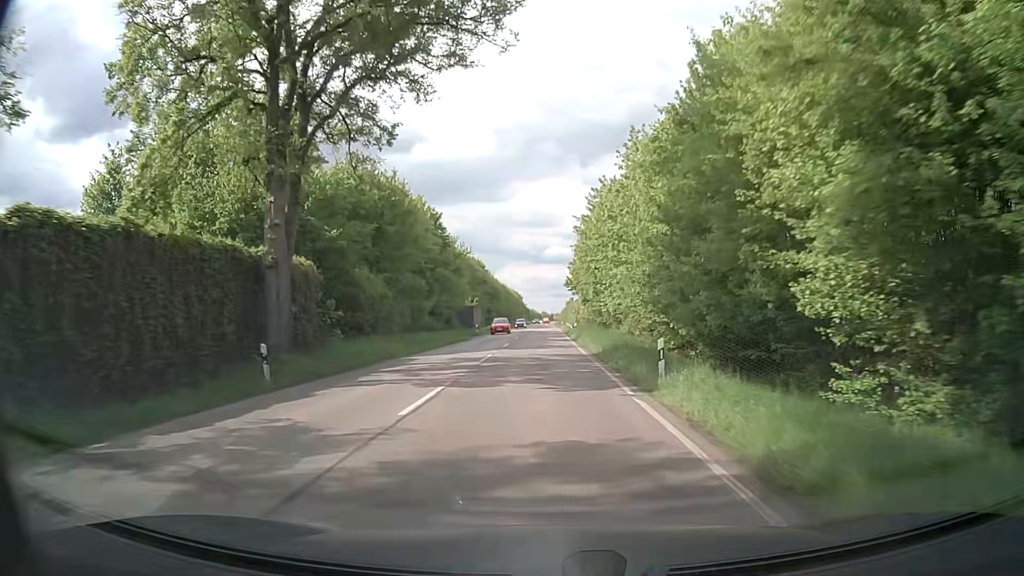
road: secondary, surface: asphalt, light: Day
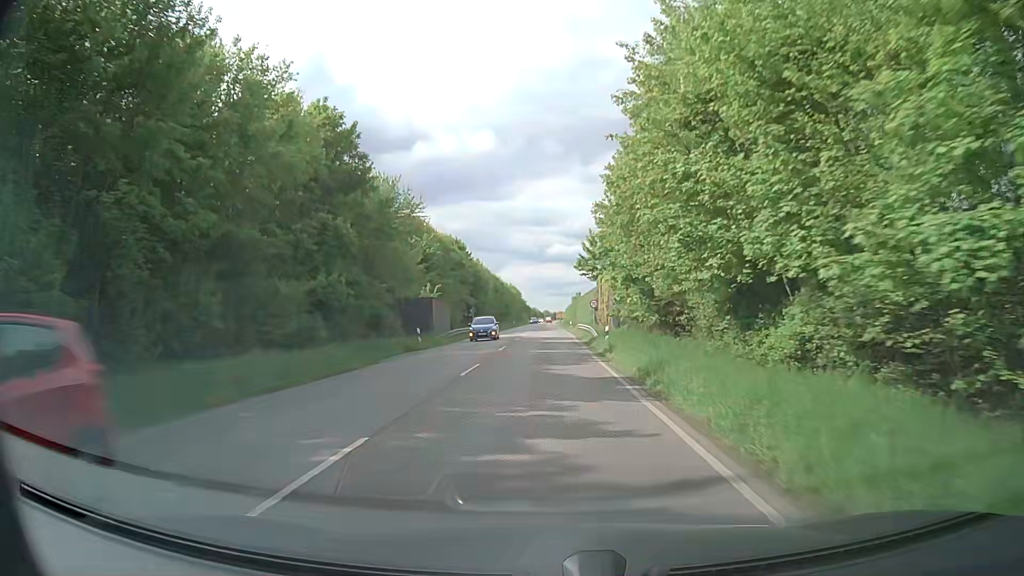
(-0.3, +29.9) m; -1°
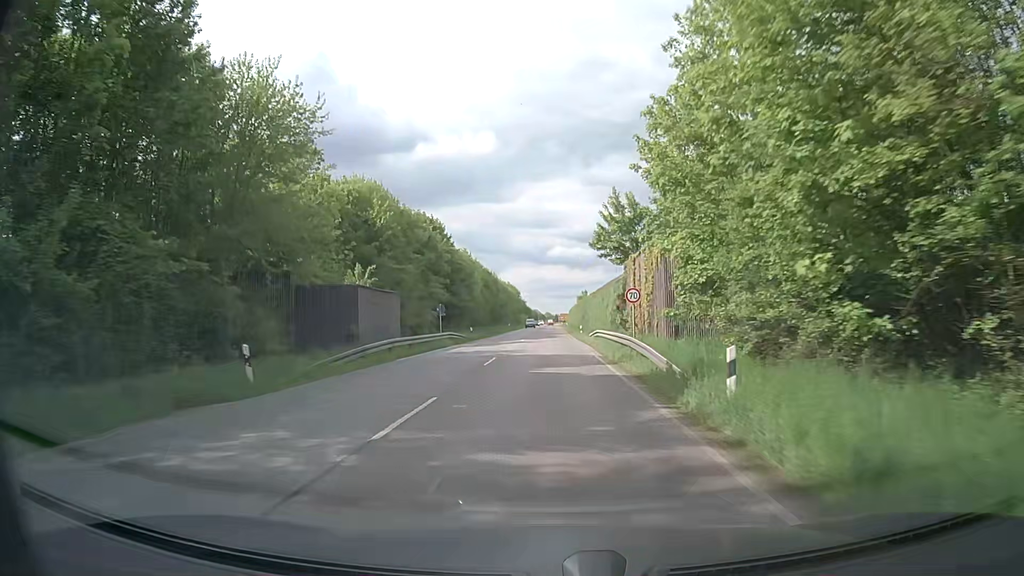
(0.0, +20.3) m; 0°
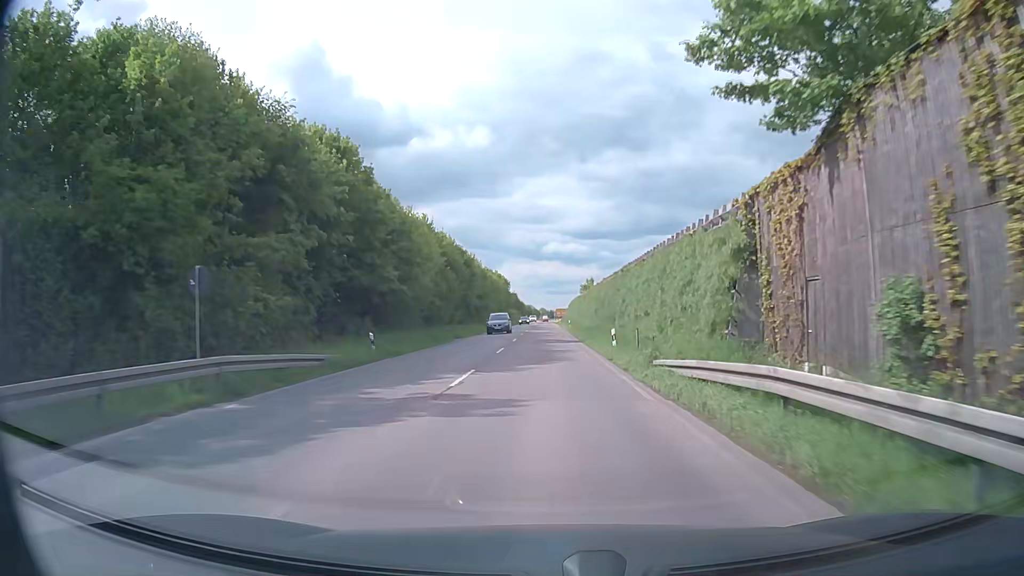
(+0.1, +30.7) m; +1°
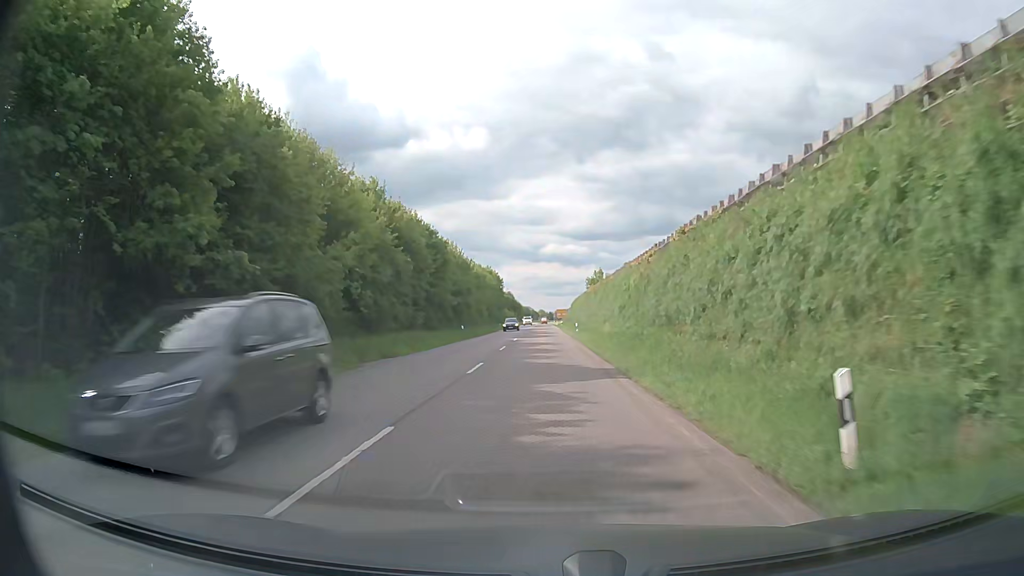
(+0.1, +20.6) m; 0°
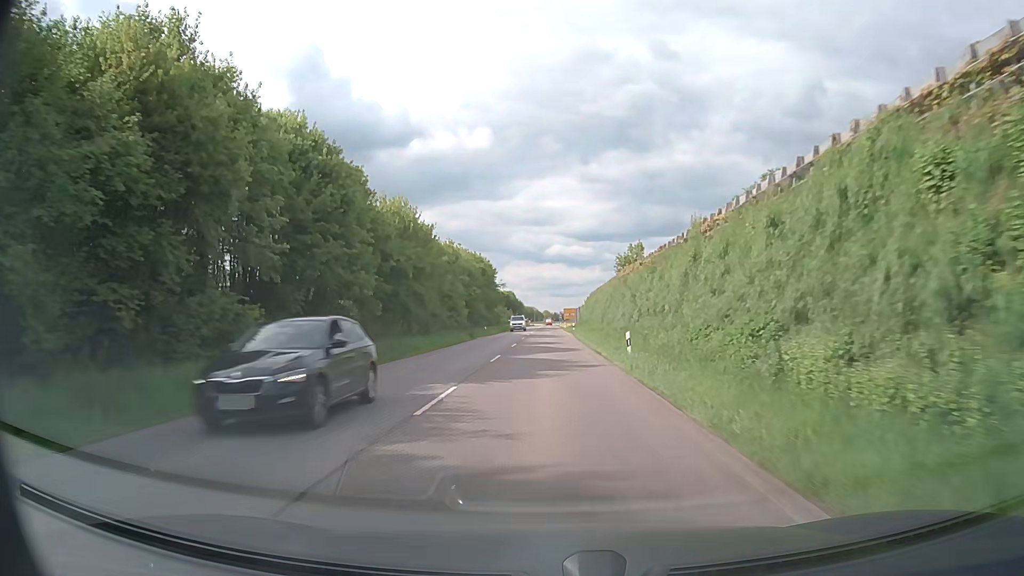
(-0.2, +31.2) m; -1°
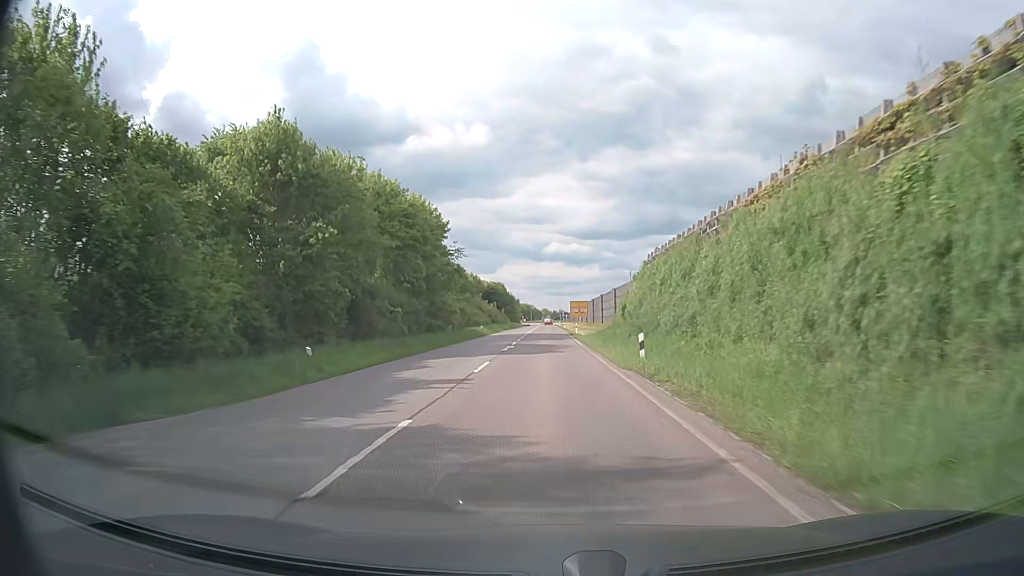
(+0.2, +52.6) m; 0°
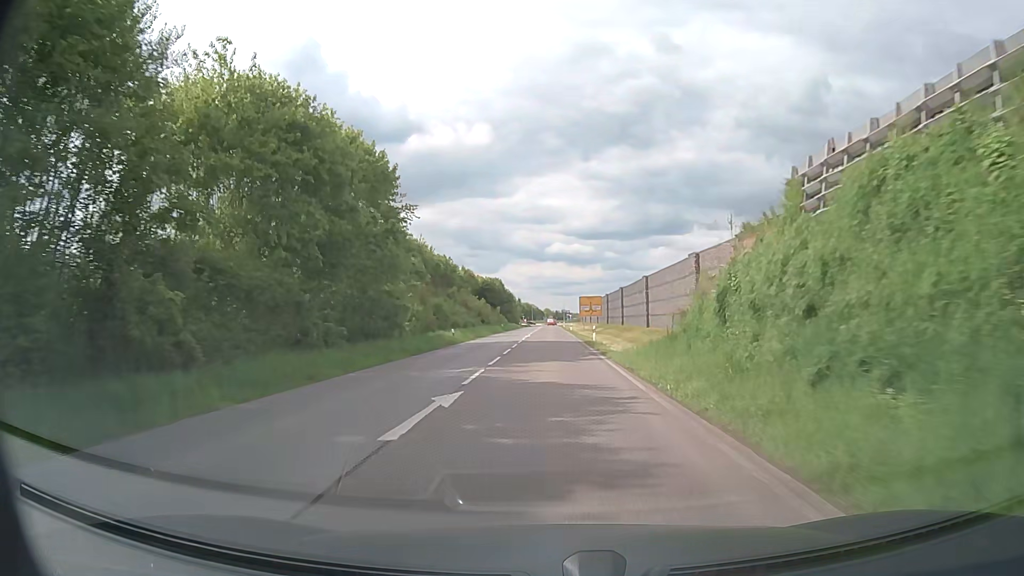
(-0.1, +21.3) m; 0°
(0, +10) (0, +20) (0, +30) (0, +40) (0, +50) (0, +60) (0, +70) (0, +80) (0, +90) (0, +100) m
